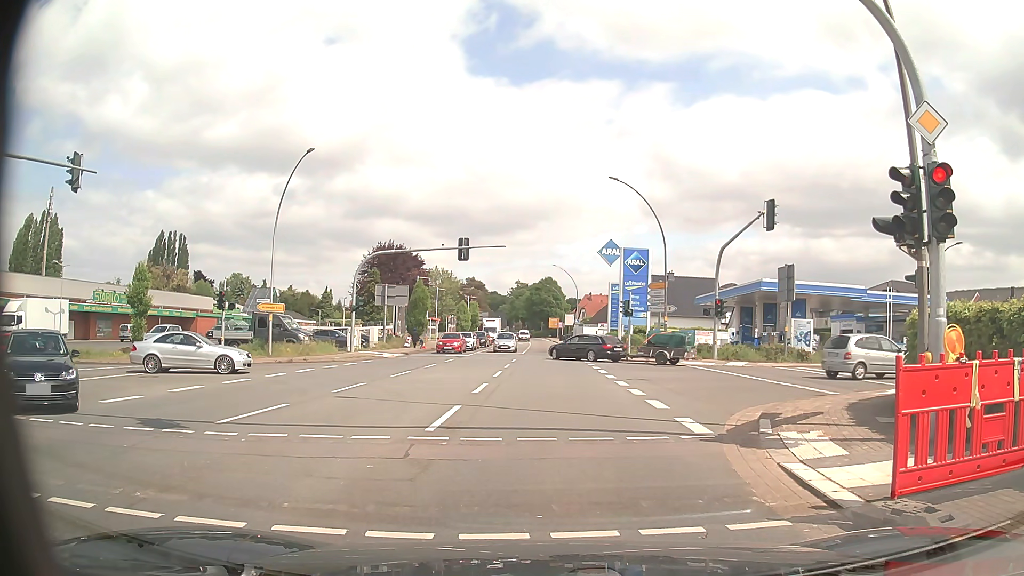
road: primary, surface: asphalt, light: Day
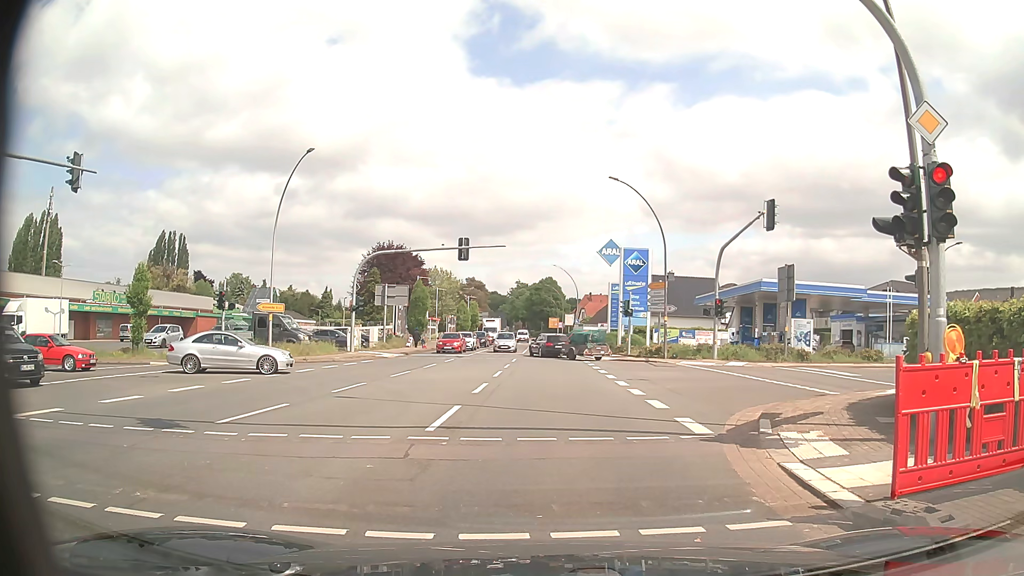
(0.0, 0.0) m; 0°
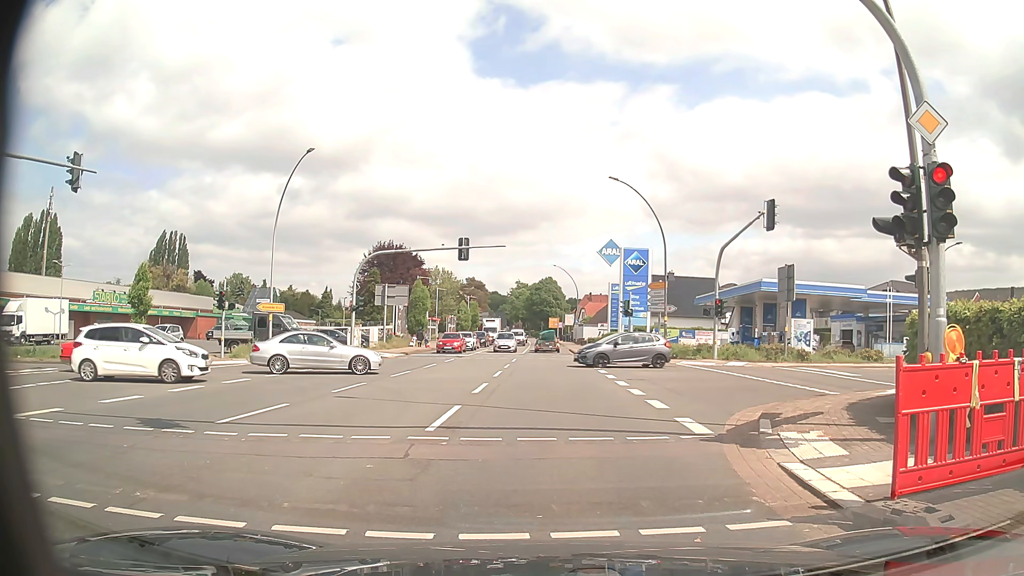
(0.0, +0.1) m; 0°
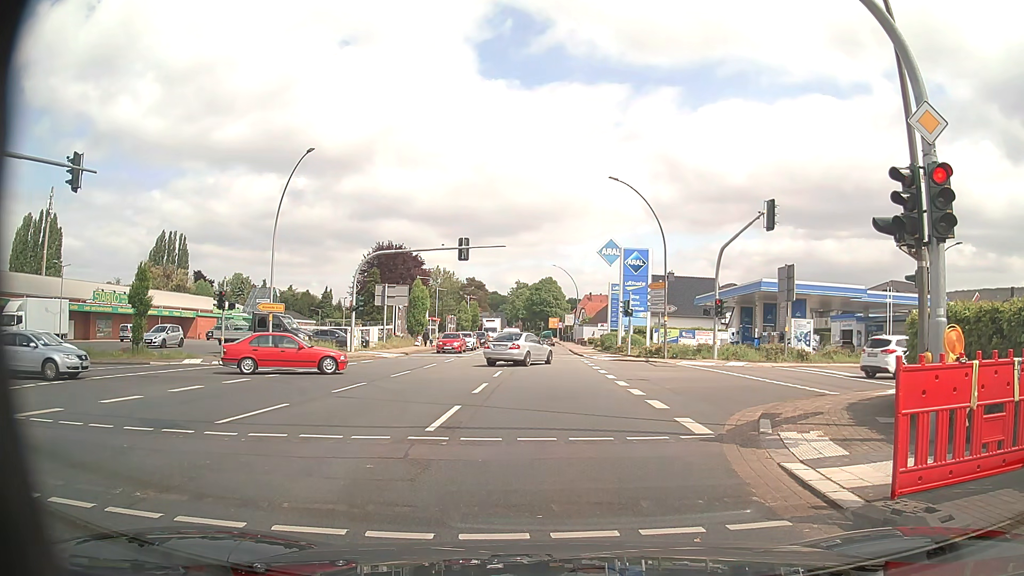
(0.0, 0.0) m; 0°
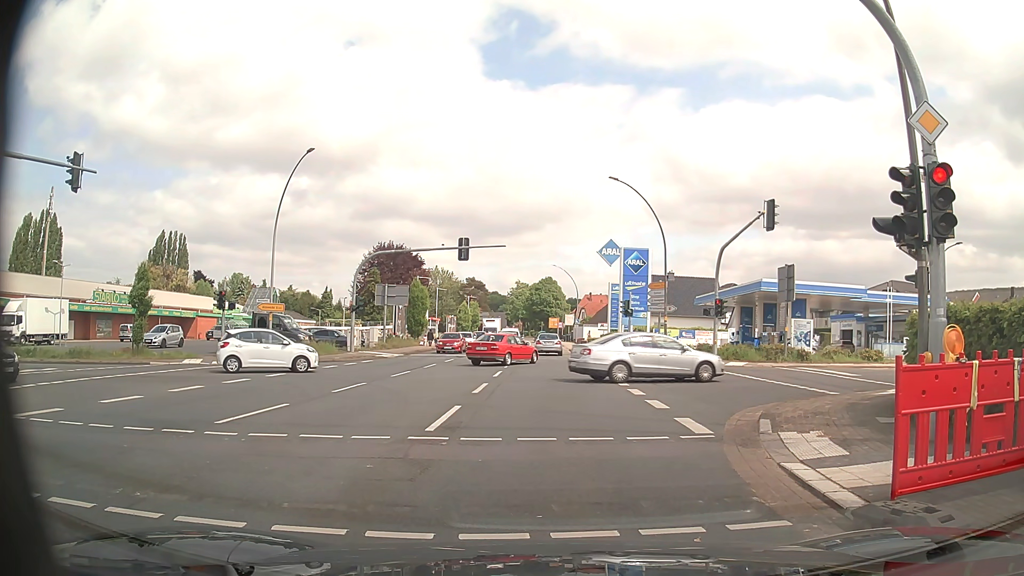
(0.0, 0.0) m; 0°
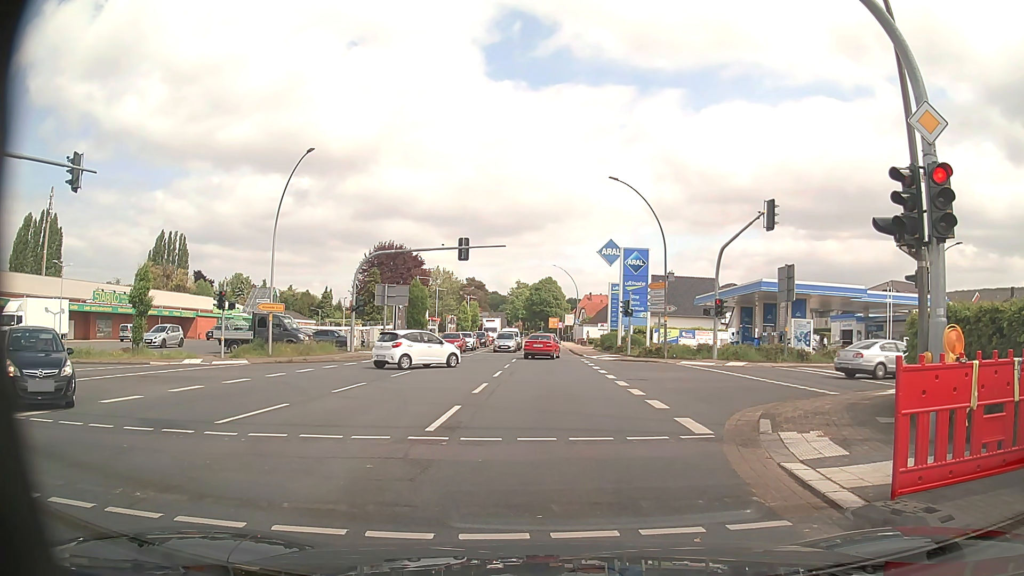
(0.0, 0.0) m; 0°
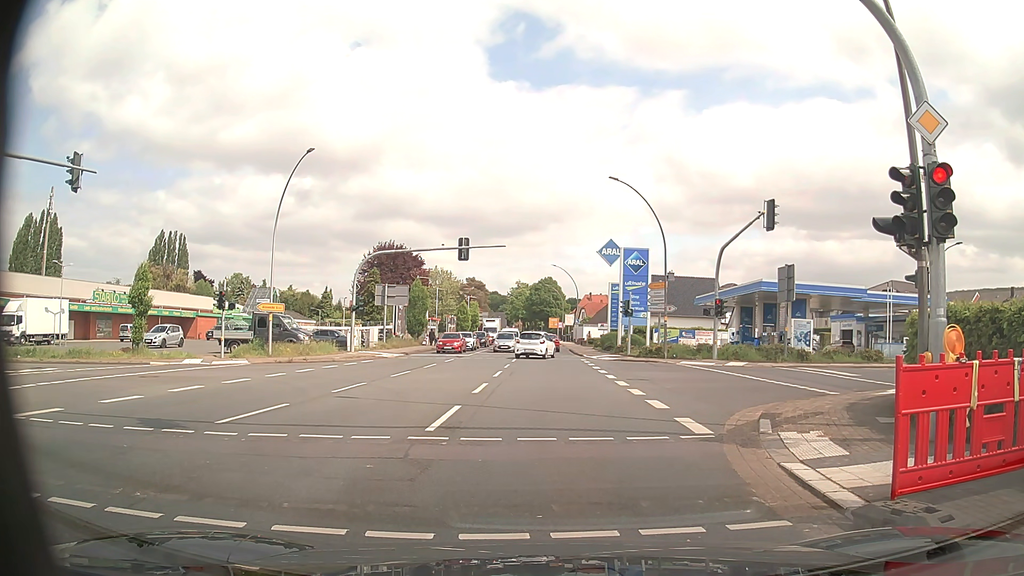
(0.0, 0.0) m; 0°
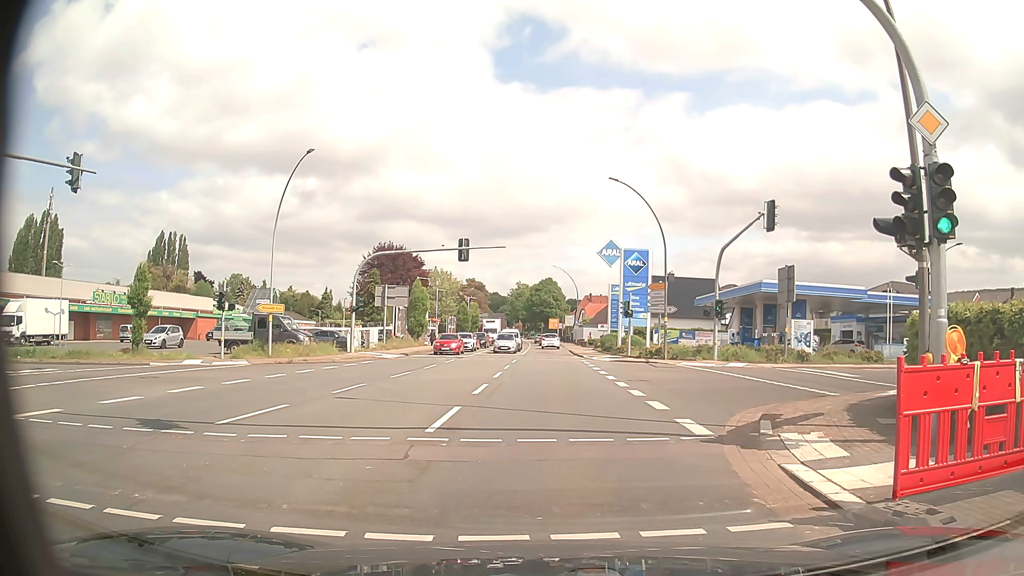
(0.0, 0.0) m; 0°
(0, +10) (0, +20) (0, +30) (0, +40) (-1, +50) (-1, +60) (-1, +70) (-1, +80) (-2, +90) (-2, +100) m
